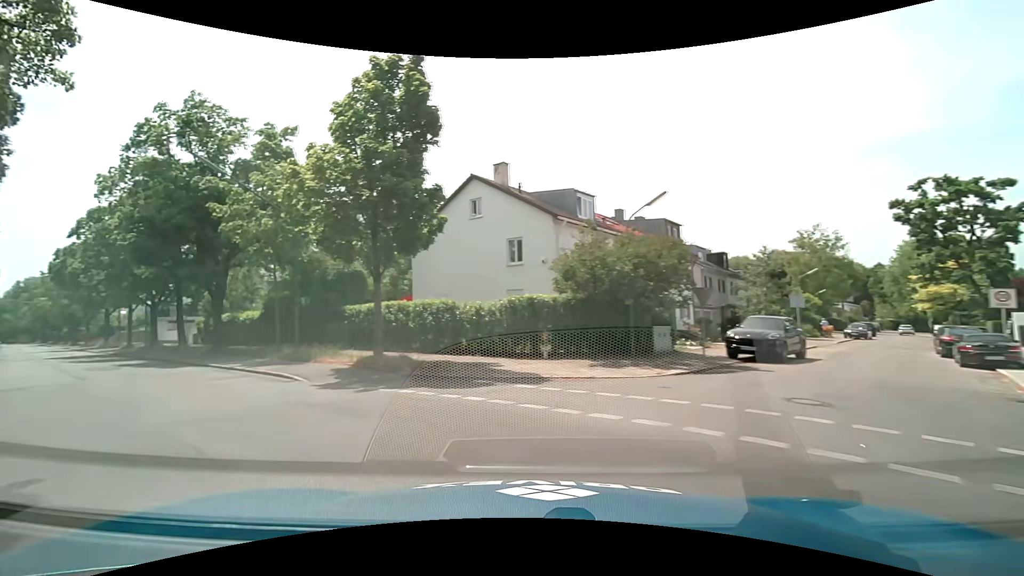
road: residential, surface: asphalt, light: Day
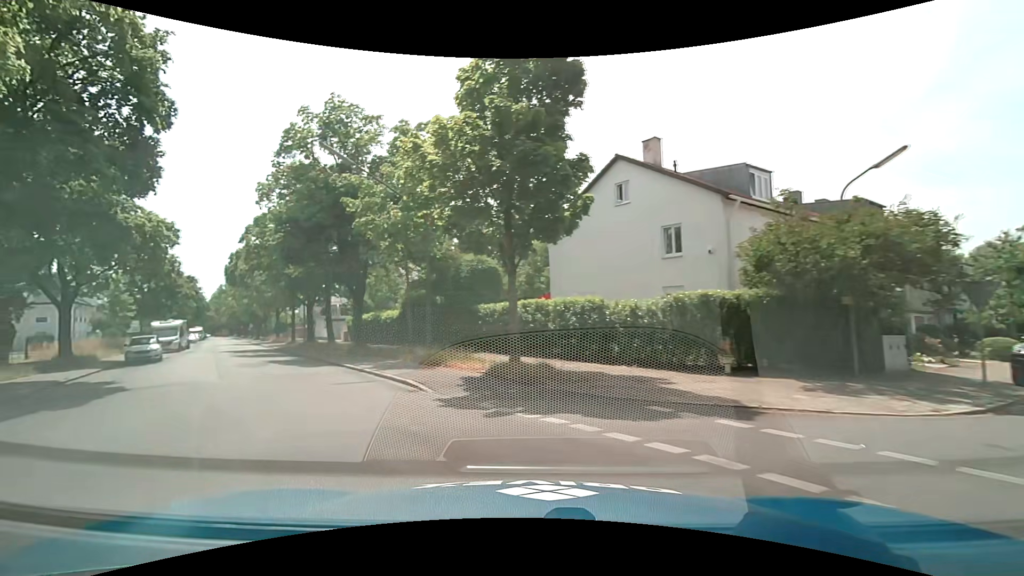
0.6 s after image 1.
(-0.5, +3.4) m; -15°
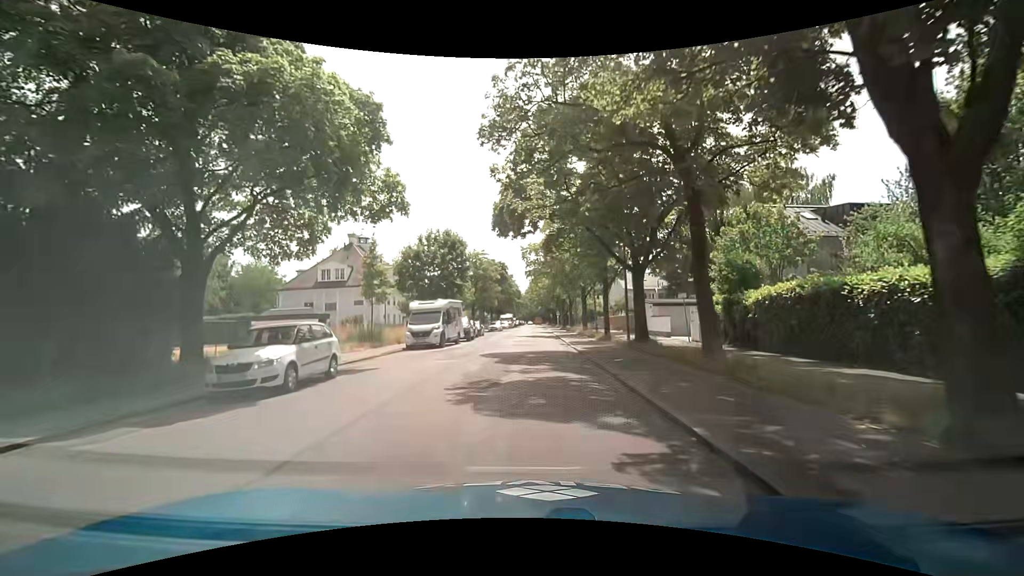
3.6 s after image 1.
(-9.9, +21.9) m; -34°
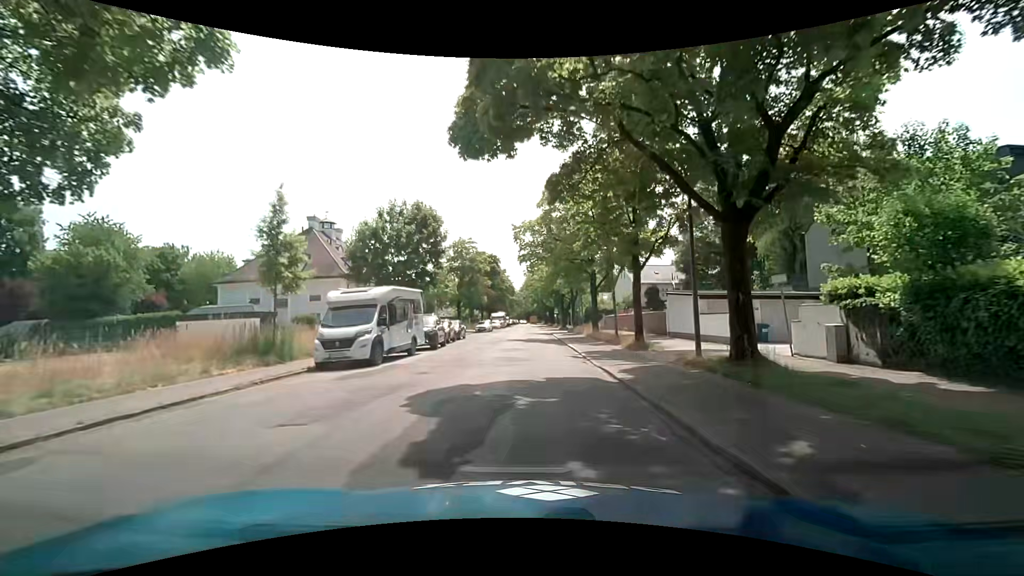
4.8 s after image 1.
(0.0, +11.1) m; +1°
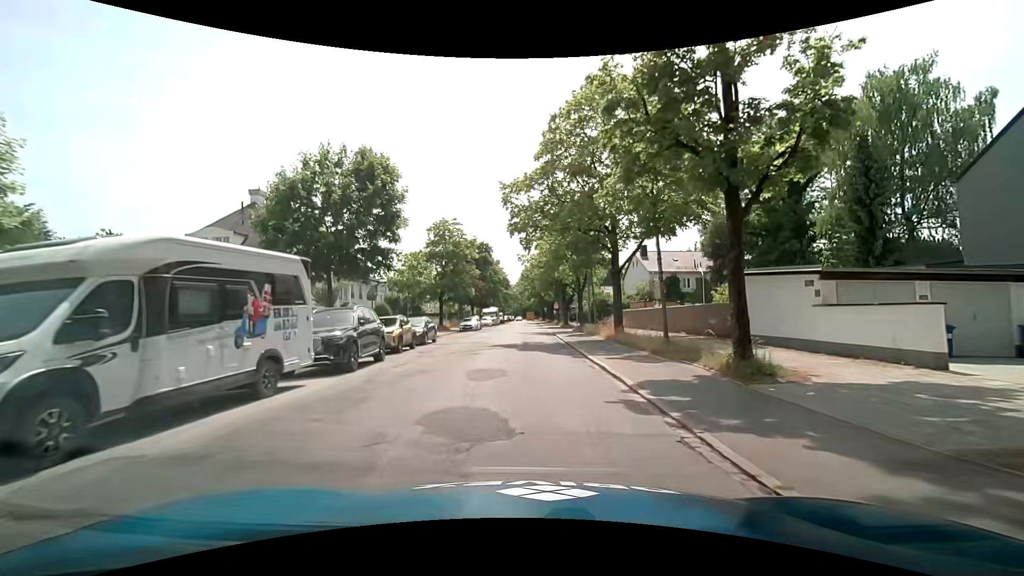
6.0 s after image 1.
(+0.1, +11.1) m; +1°
(0, +10) (0, +20) (0, +30) (0, +40) (0, +50) (0, +60) (-1, +70) (-1, +80) (-1, +90) (-1, +100) m
